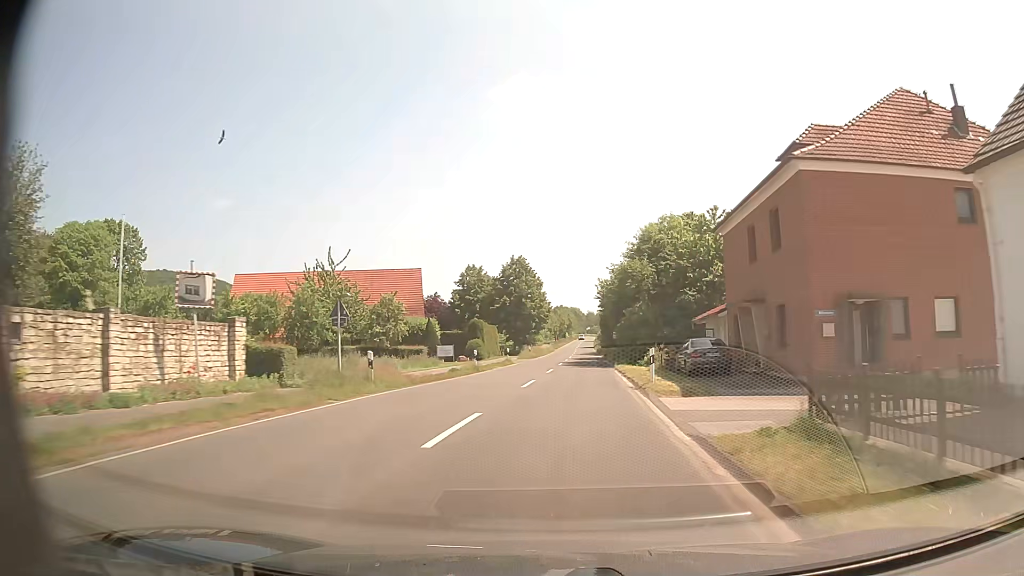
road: secondary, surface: asphalt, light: Day
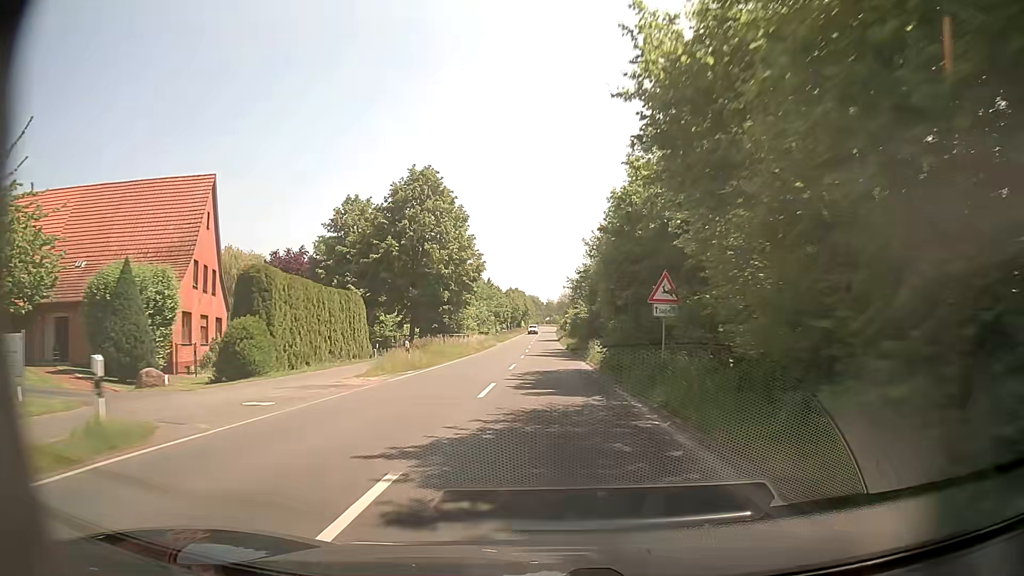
(+2.2, +41.6) m; +4°
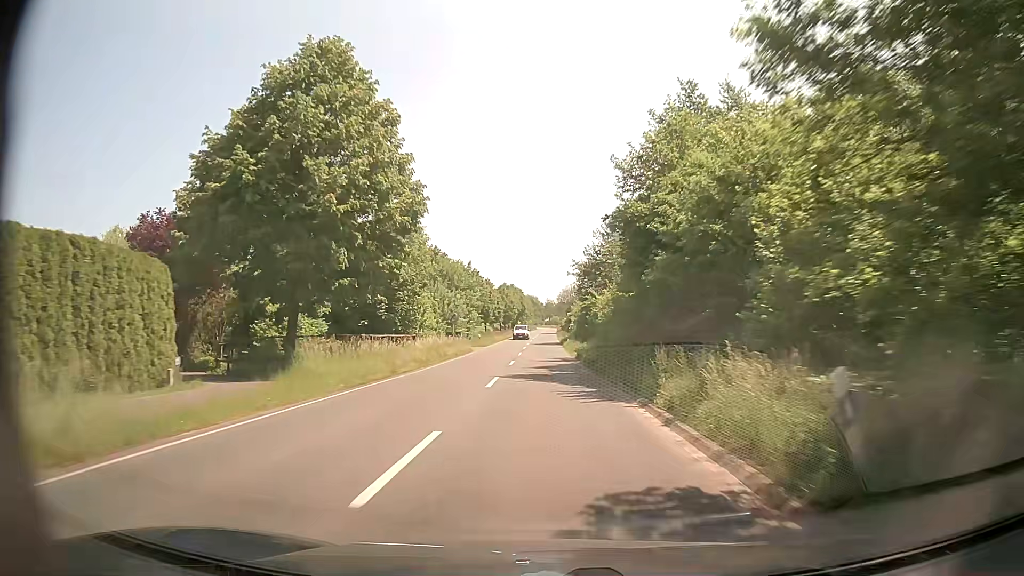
(+0.1, +21.5) m; 0°
(0, +10) (0, +20) (0, +30) (0, +40) (0, +50) (0, +60) (0, +70) (0, +80) (0, +90) (+1, +100) m
